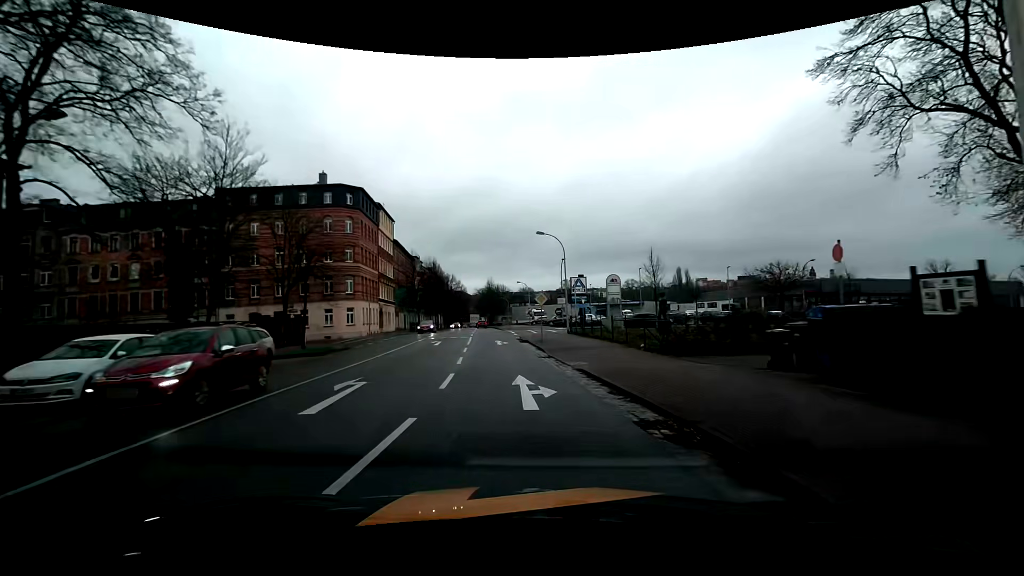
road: primary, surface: asphalt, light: Day
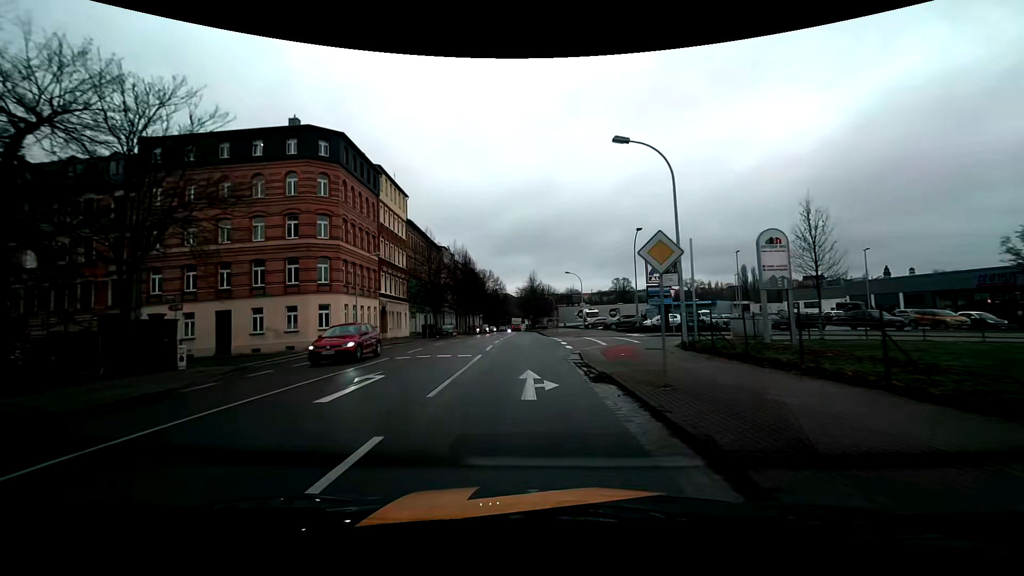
(-0.9, +19.4) m; -6°
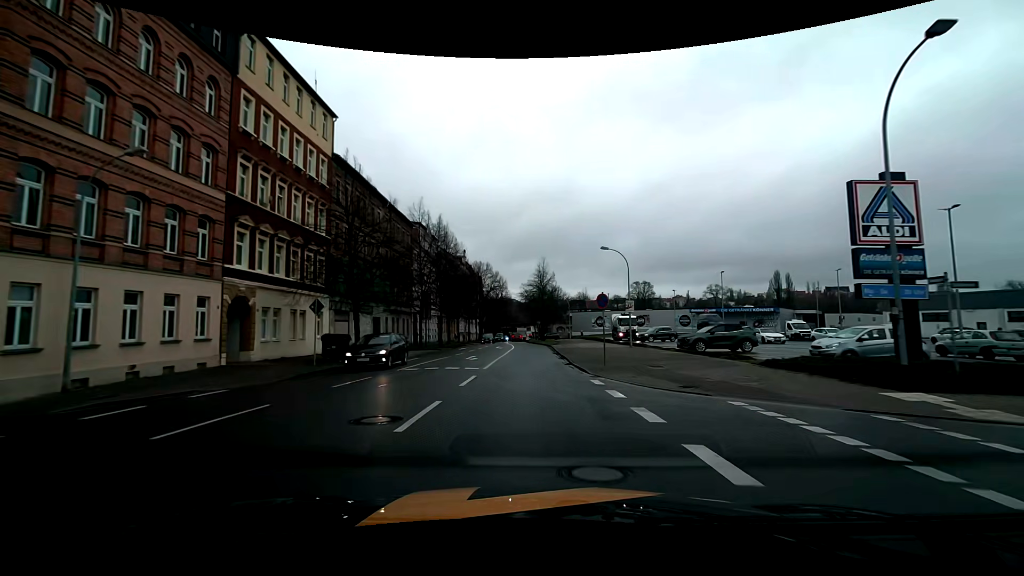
(-0.1, +27.3) m; 0°
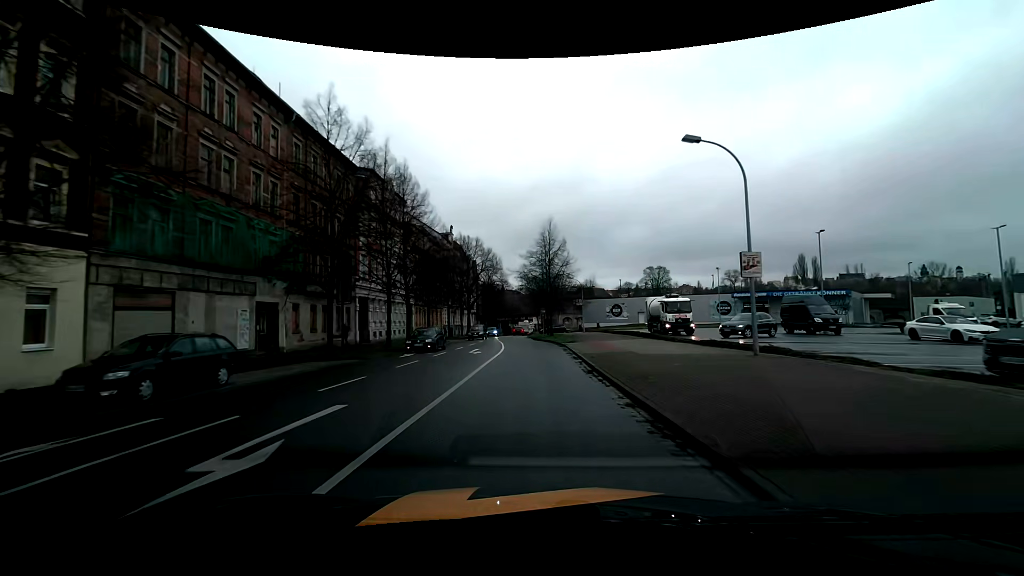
(0.0, +20.5) m; -1°
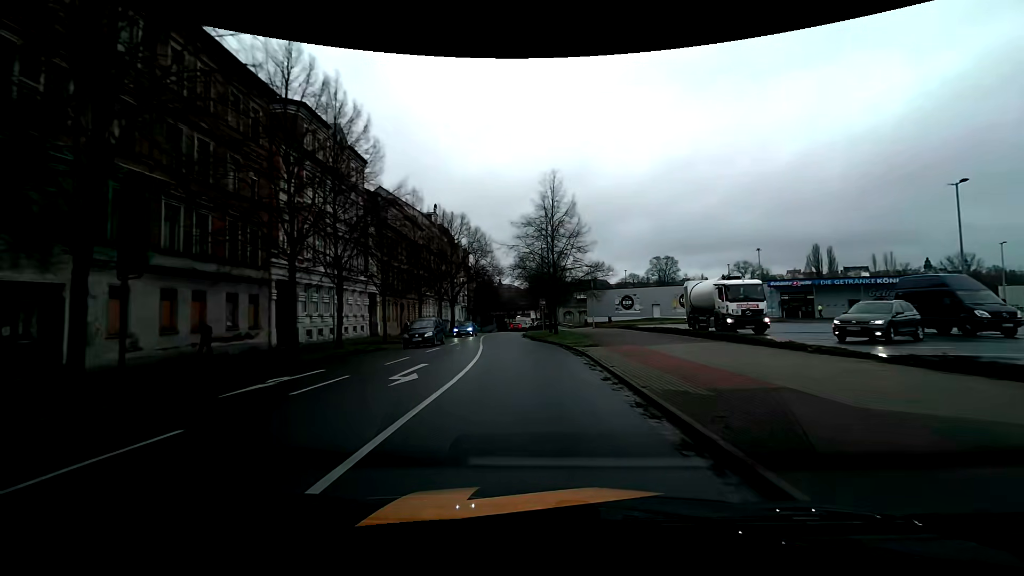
(+0.1, +13.5) m; 0°
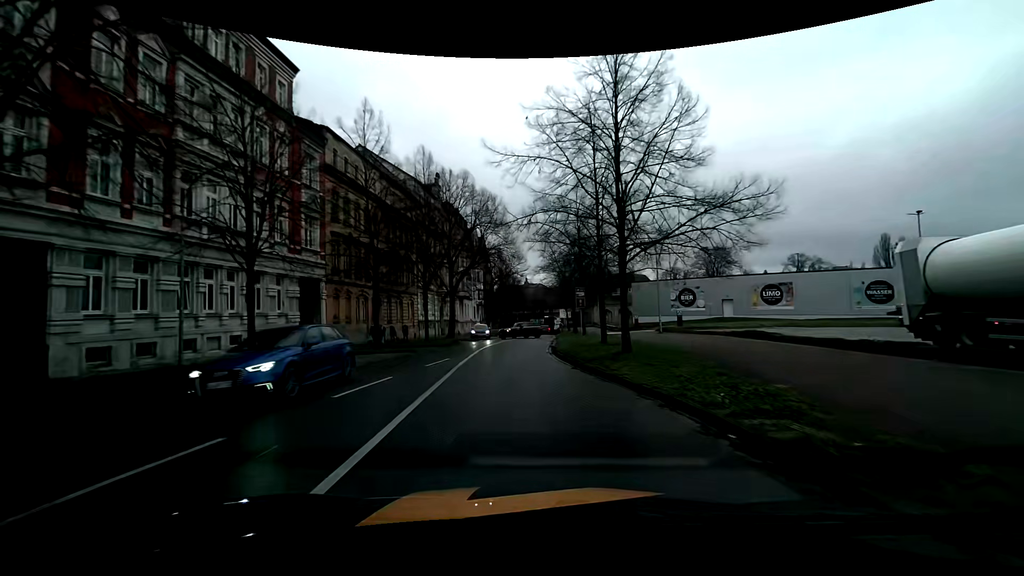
(-0.3, +18.4) m; -3°
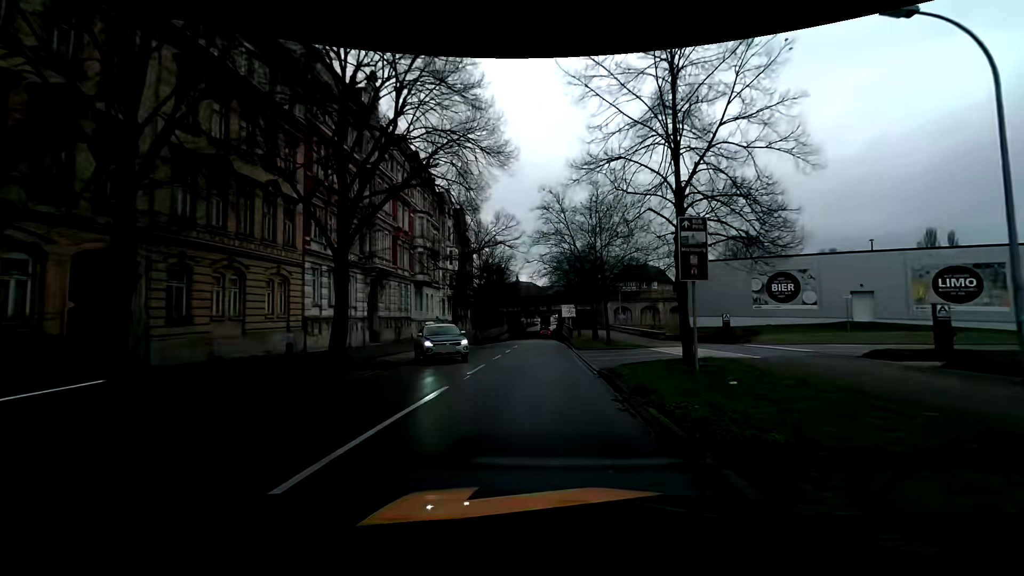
(-0.4, +26.1) m; +3°
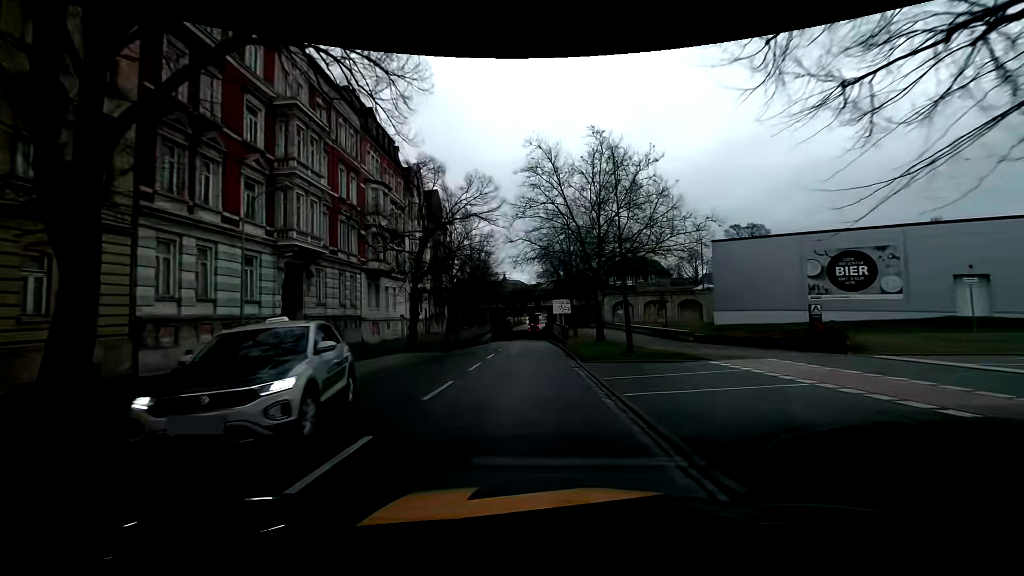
(-0.1, +10.6) m; 0°
